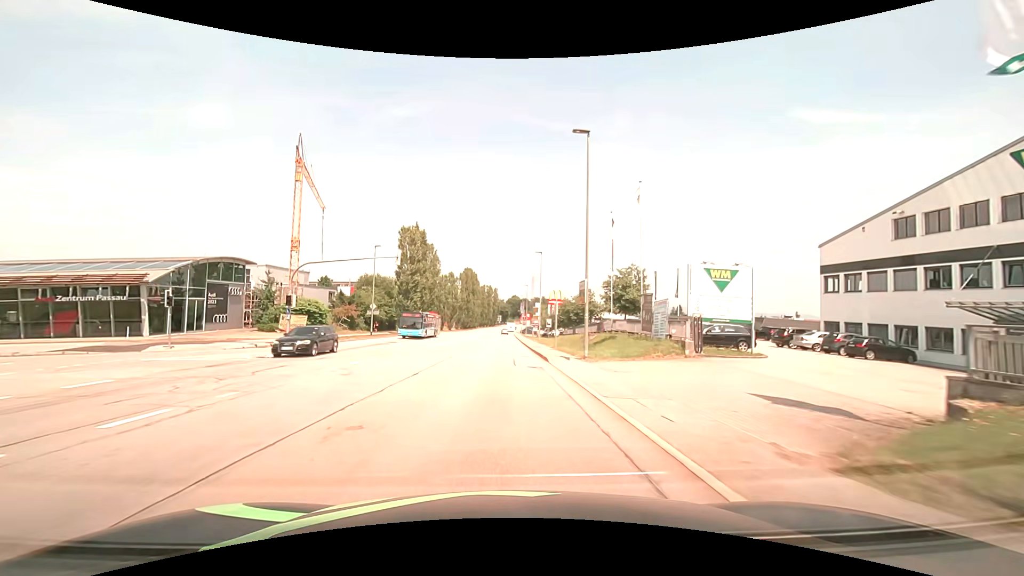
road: secondary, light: Day
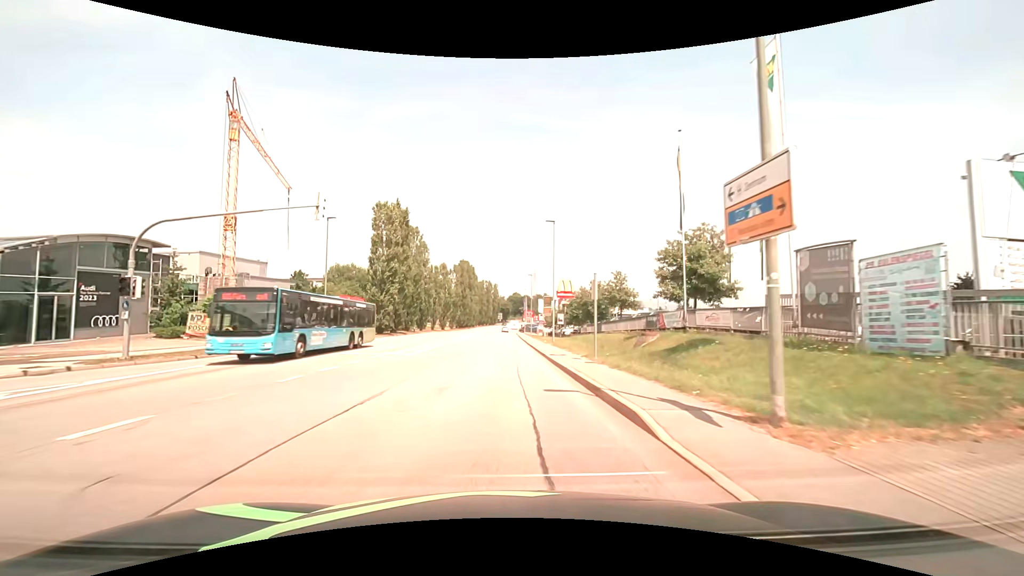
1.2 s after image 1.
(-0.1, +15.3) m; 0°
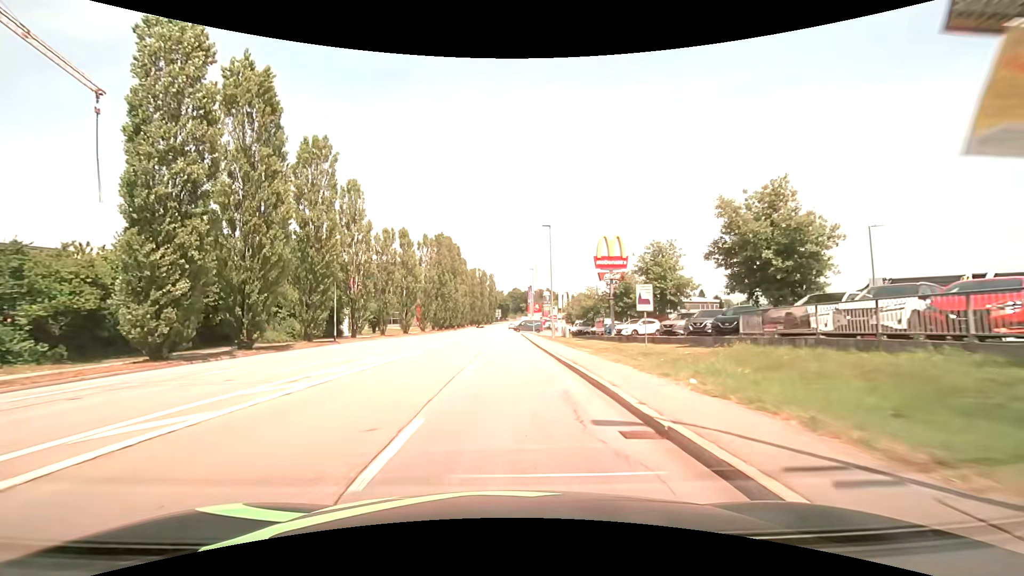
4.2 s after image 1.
(0.0, +38.3) m; 0°
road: tertiary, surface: asphalt
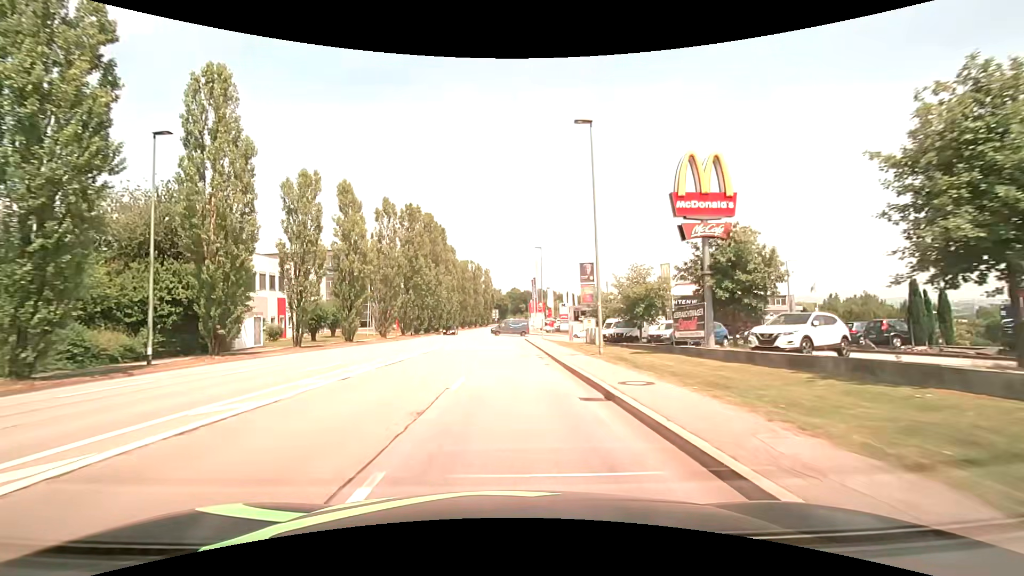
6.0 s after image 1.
(+0.1, +22.8) m; 0°
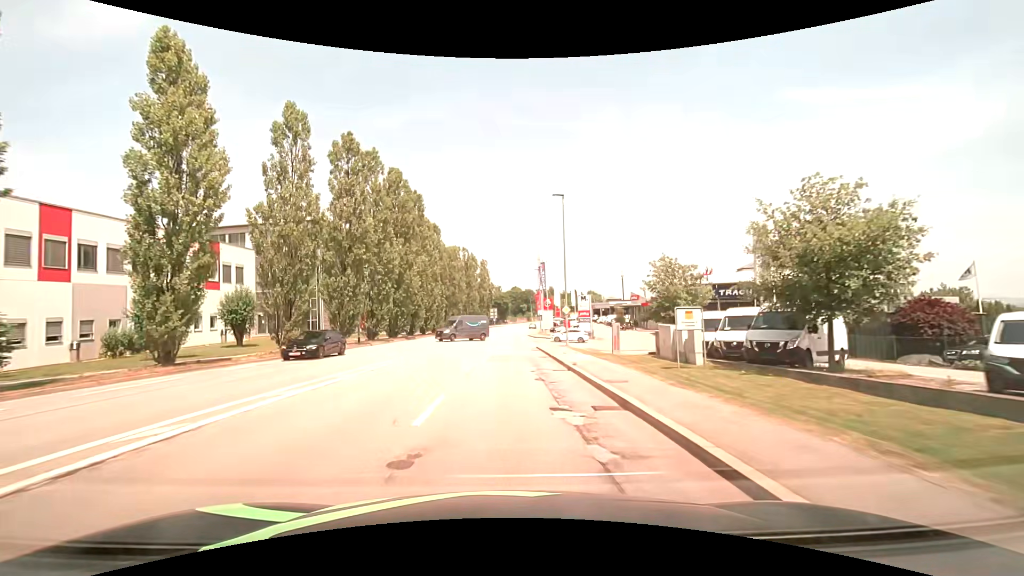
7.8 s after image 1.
(+0.1, +22.8) m; 0°
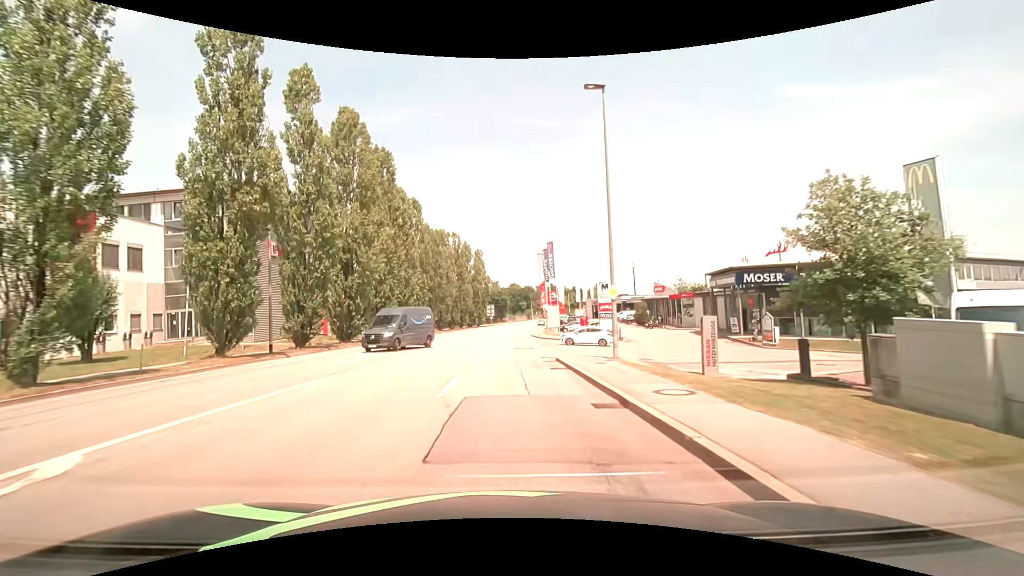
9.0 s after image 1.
(0.0, +15.2) m; 0°
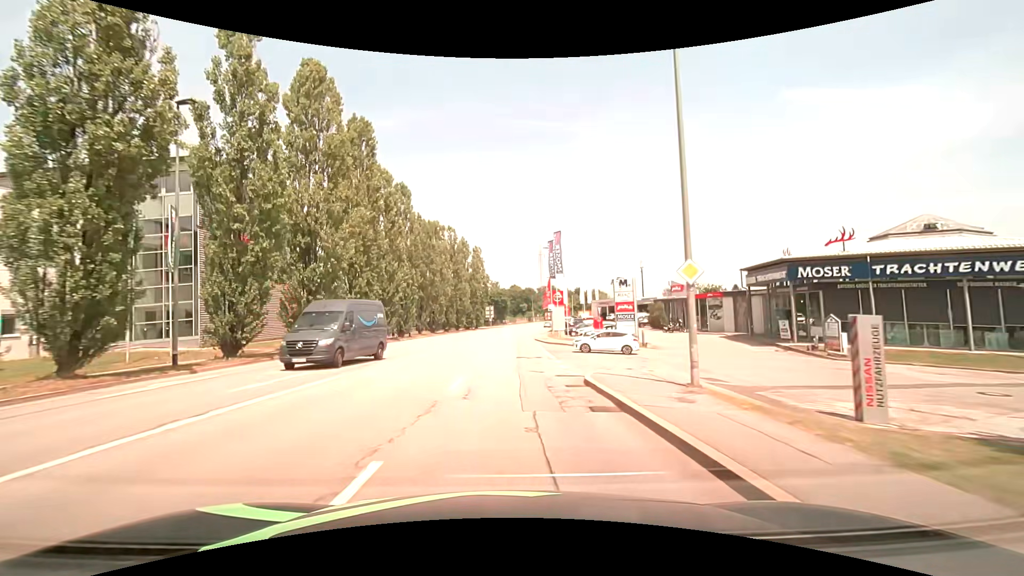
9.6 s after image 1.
(0.0, +7.6) m; 0°
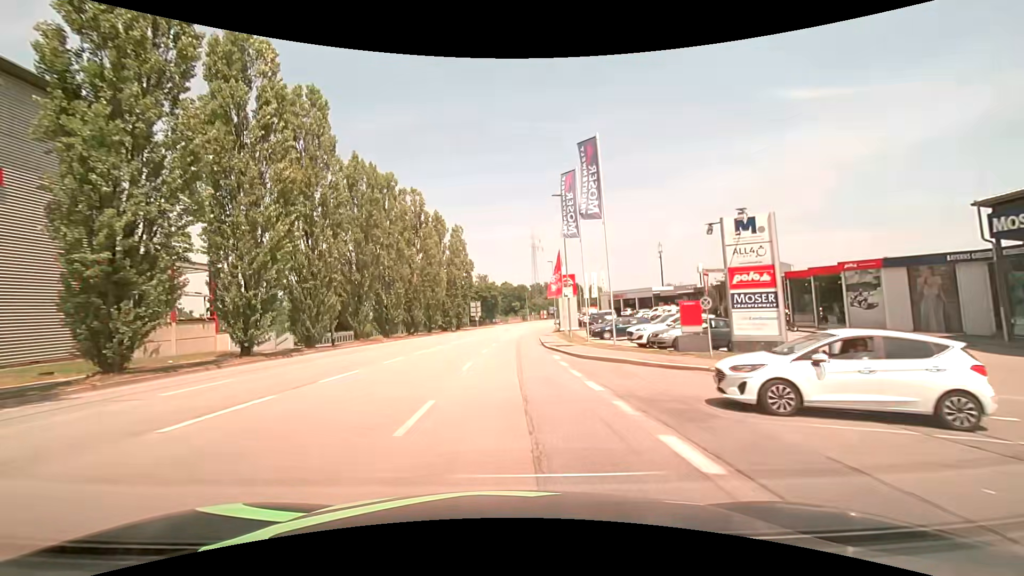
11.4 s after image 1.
(+0.1, +22.8) m; +1°
(0, +10) (0, +20) (0, +30) (+1, +40) (+1, +50) (+2, +60) (+3, +70) (+4, +80) (+5, +90) (+7, +100) m
